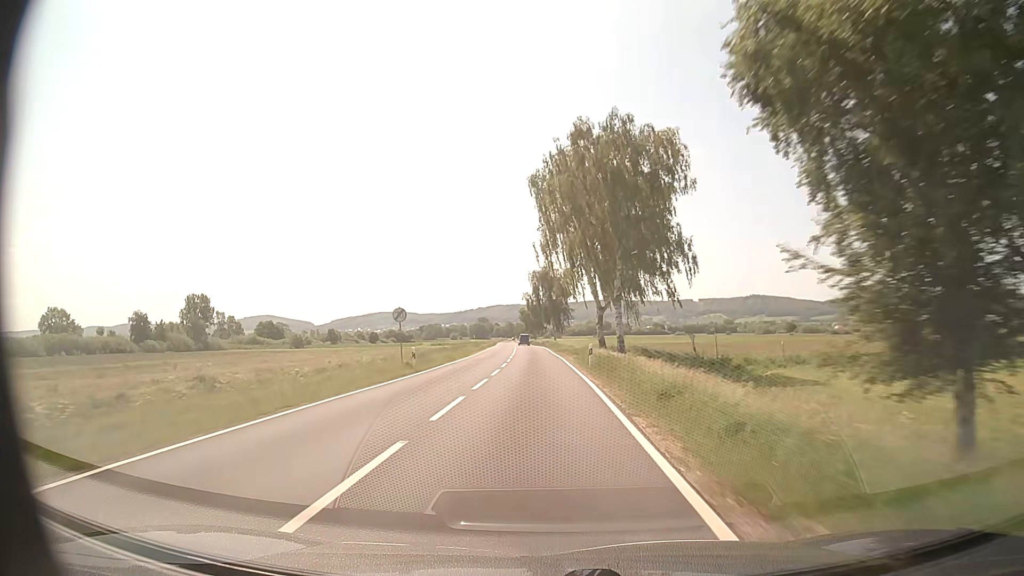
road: secondary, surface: asphalt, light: Day
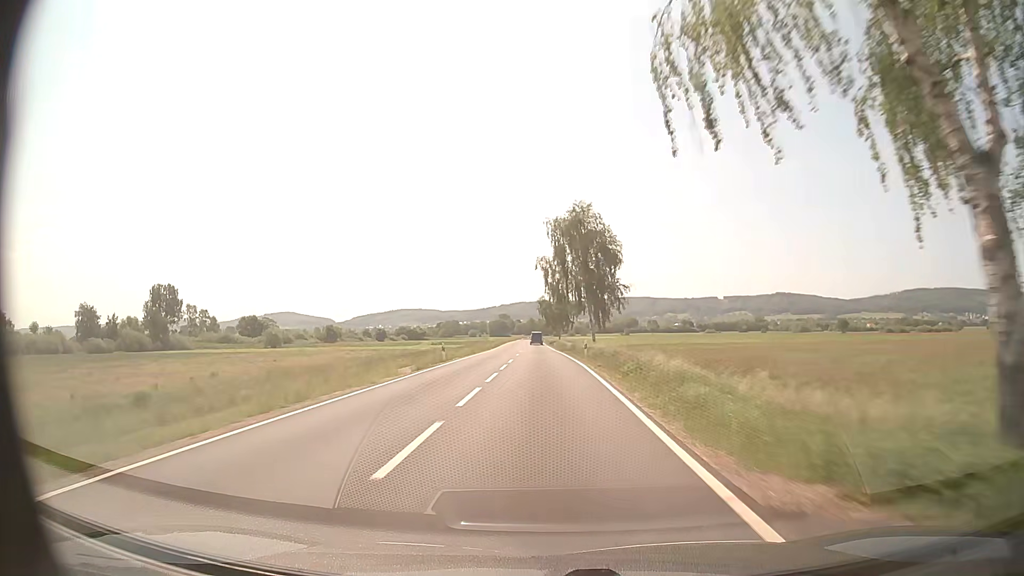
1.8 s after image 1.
(-0.8, +46.6) m; -2°
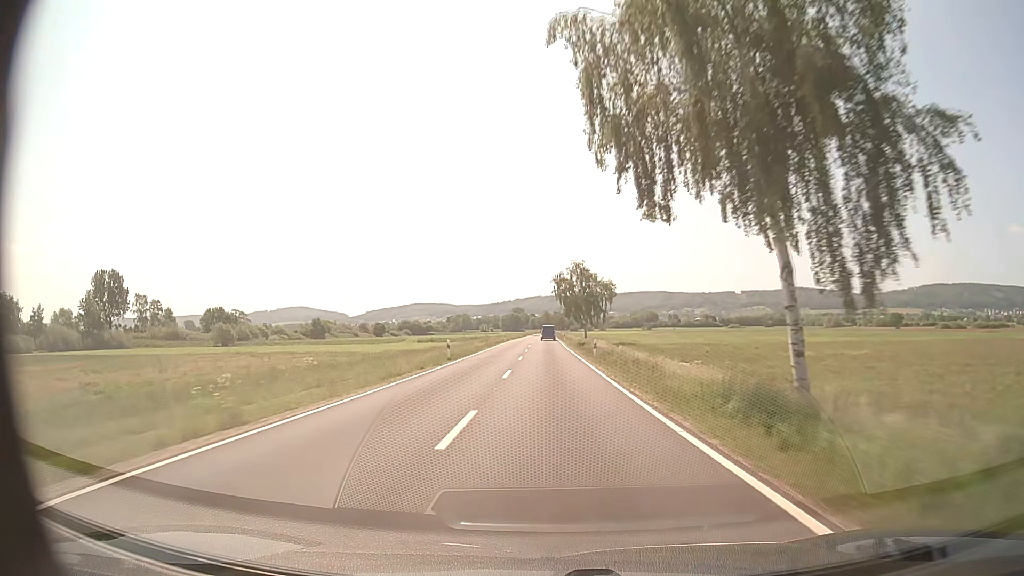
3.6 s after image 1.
(-0.8, +46.9) m; -2°
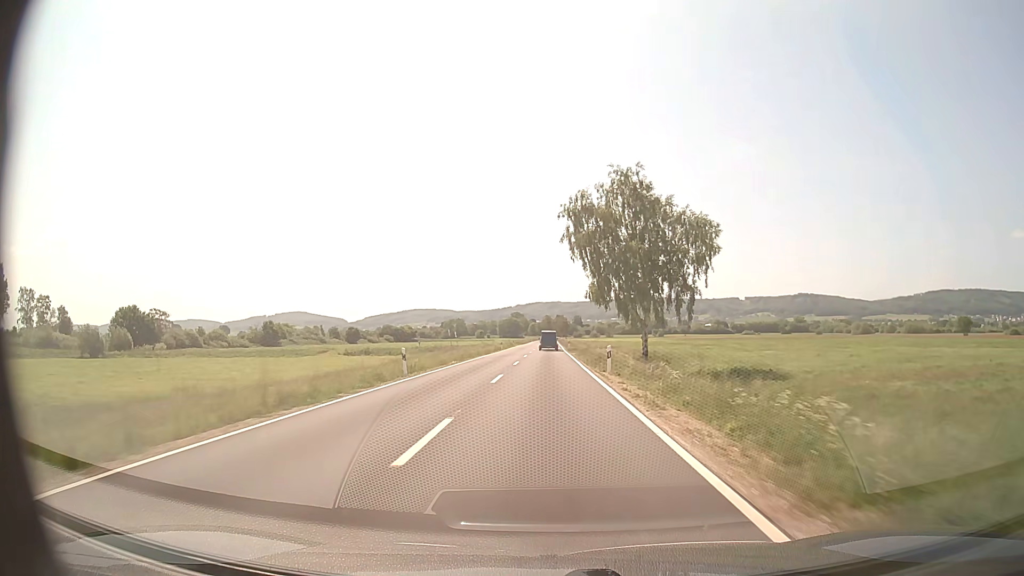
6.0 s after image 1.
(0.0, +61.2) m; 0°
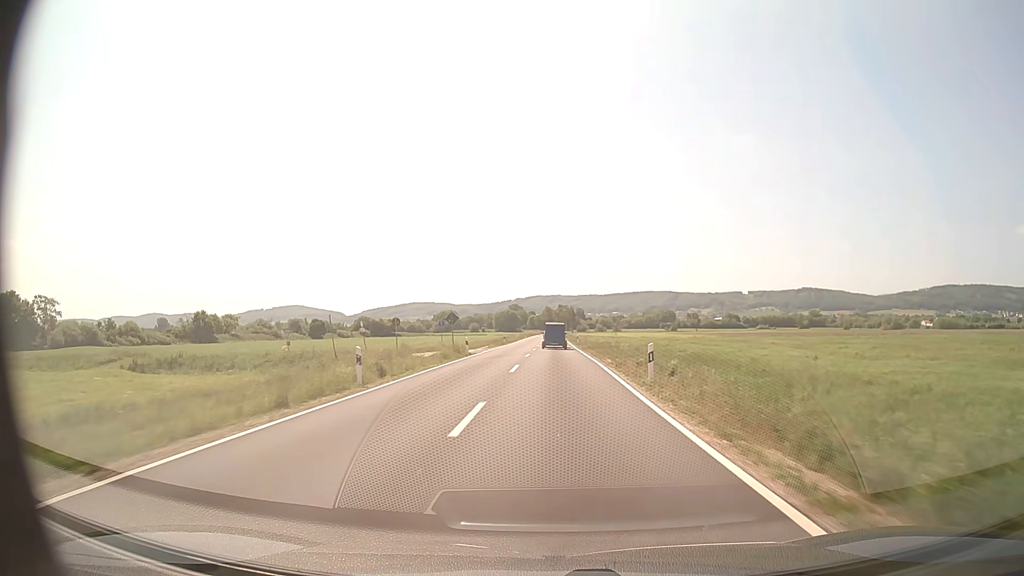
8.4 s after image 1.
(-0.1, +58.4) m; 0°
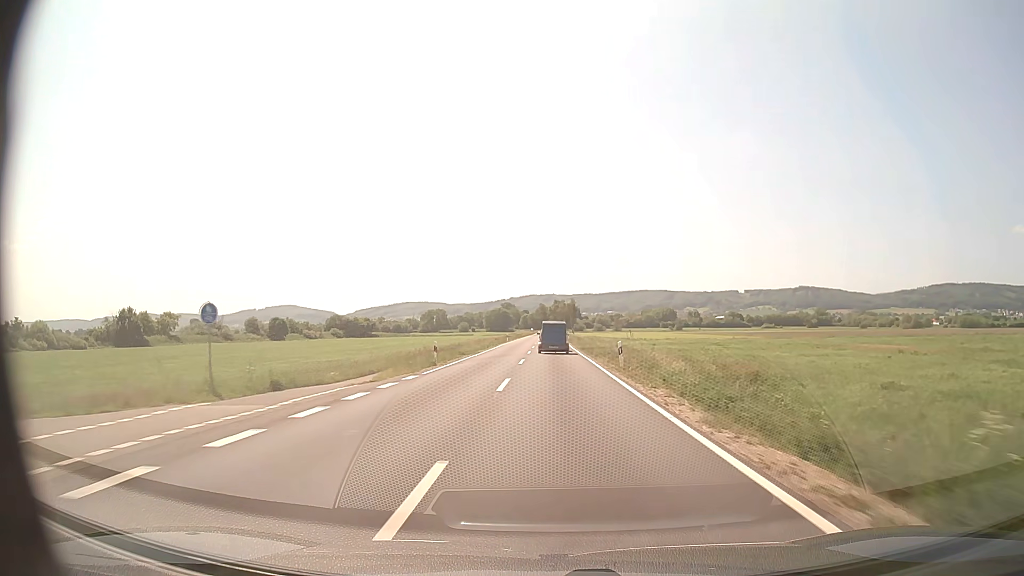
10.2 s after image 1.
(+0.2, +41.4) m; +1°
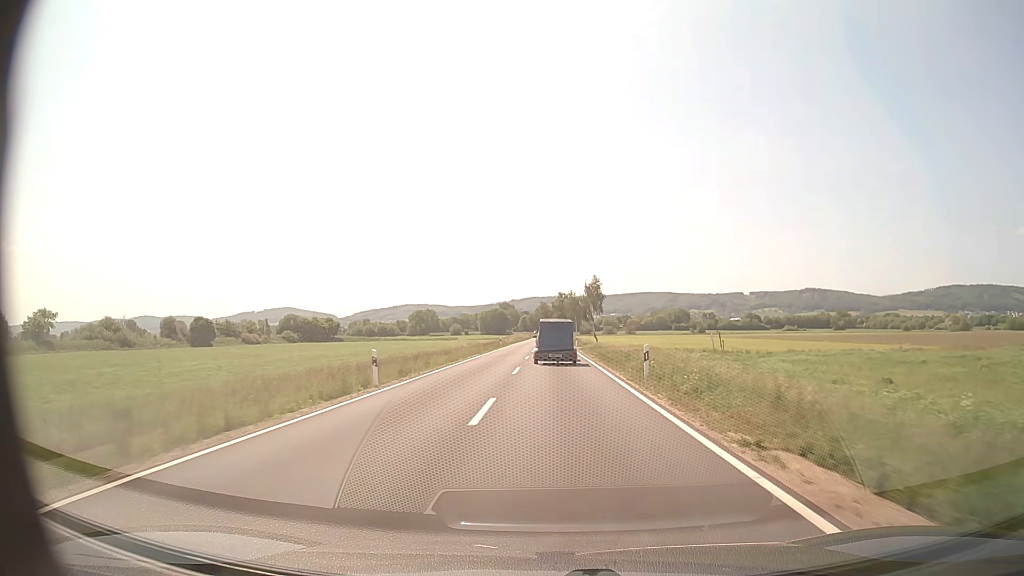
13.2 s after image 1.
(0.0, +65.4) m; 0°
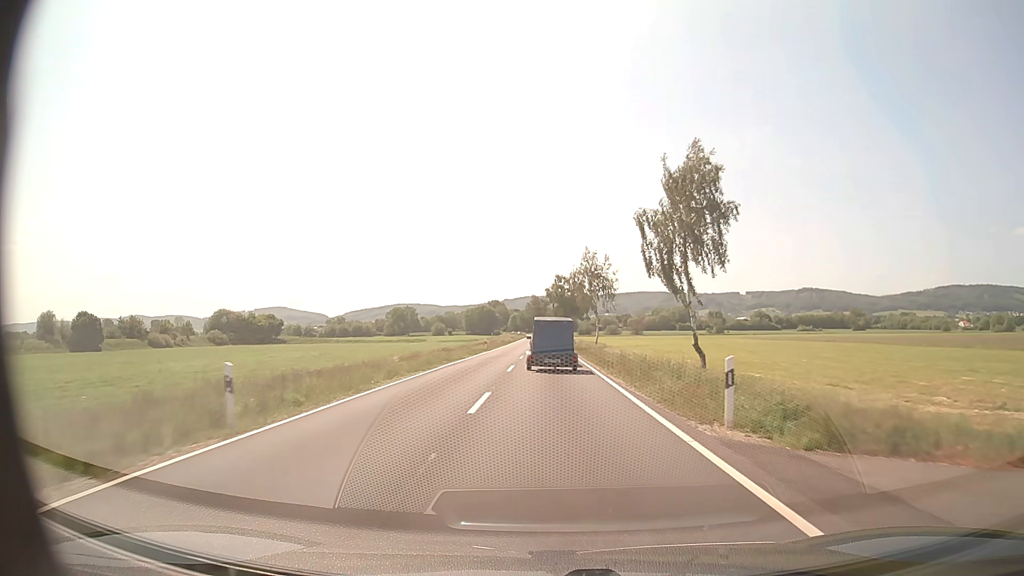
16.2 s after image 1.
(+0.2, +58.6) m; +1°
(0, +10) (0, +20) (0, +30) (0, +40) (0, +50) (0, +60) (0, +70) (0, +80) (0, +90) (0, +100) m
